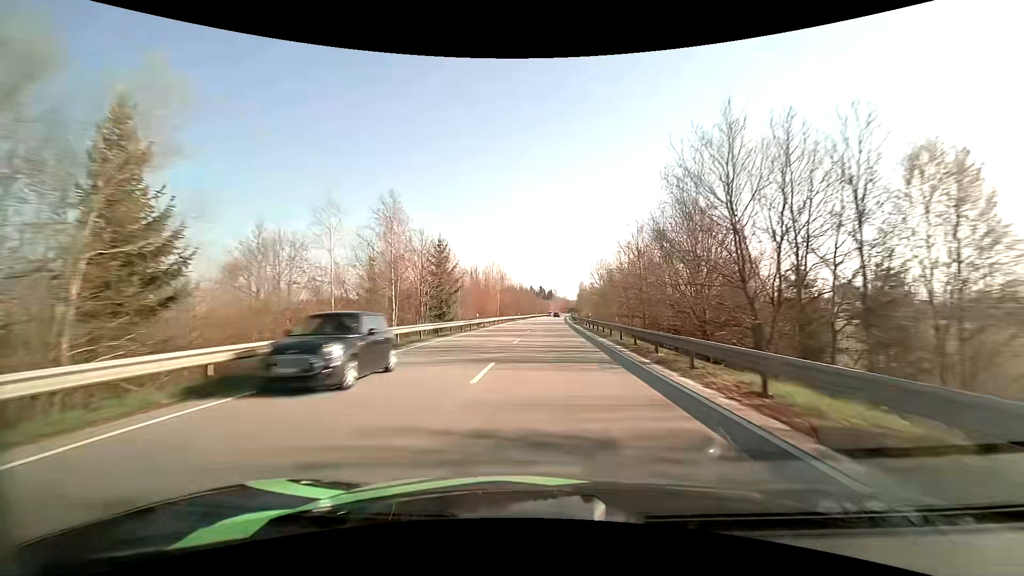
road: primary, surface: asphalt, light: Day
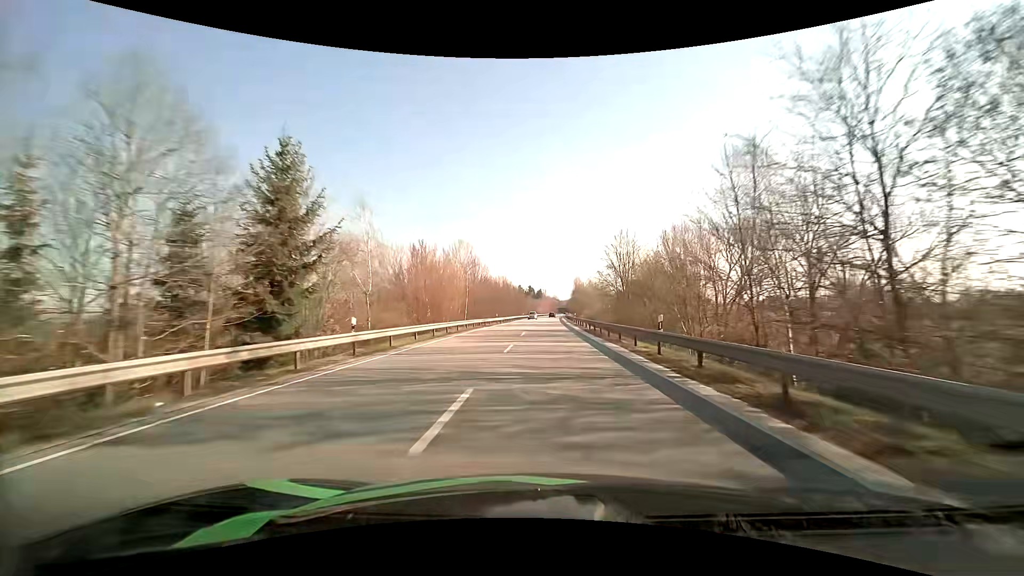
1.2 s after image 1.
(+0.2, +28.7) m; +1°
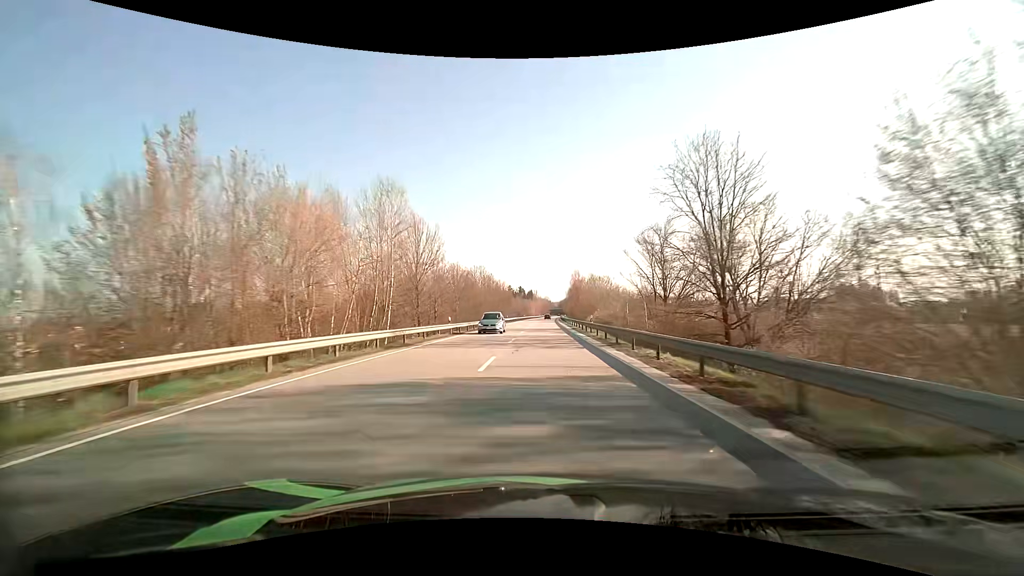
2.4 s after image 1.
(+0.3, +29.2) m; +1°
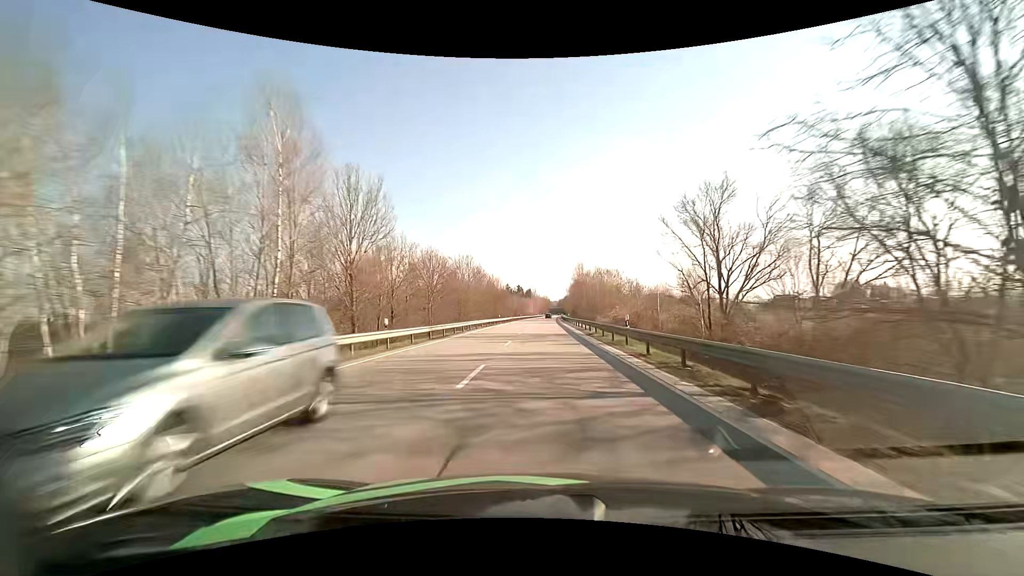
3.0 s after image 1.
(0.0, +14.8) m; 0°
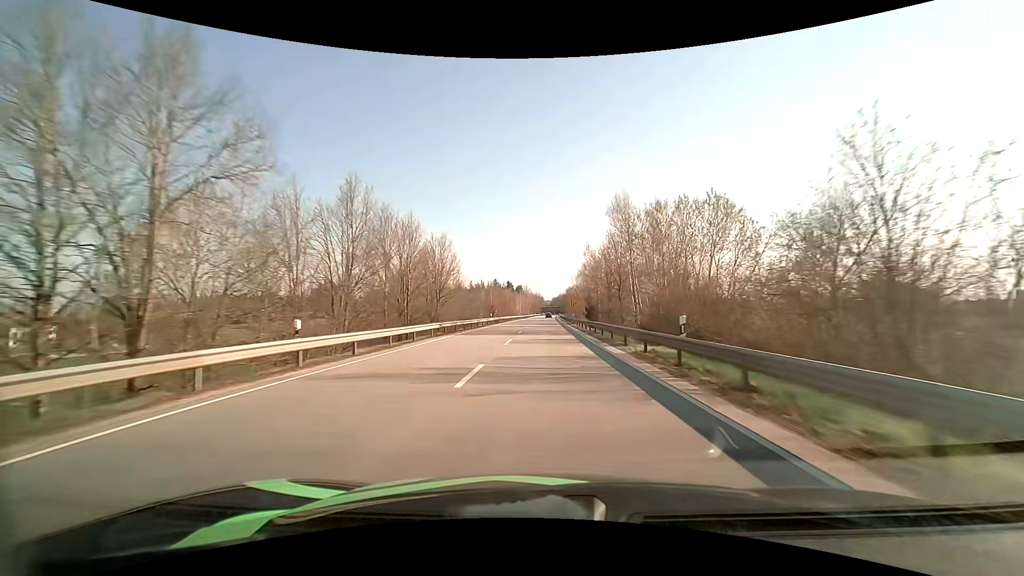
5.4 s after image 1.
(+0.5, +60.2) m; +1°
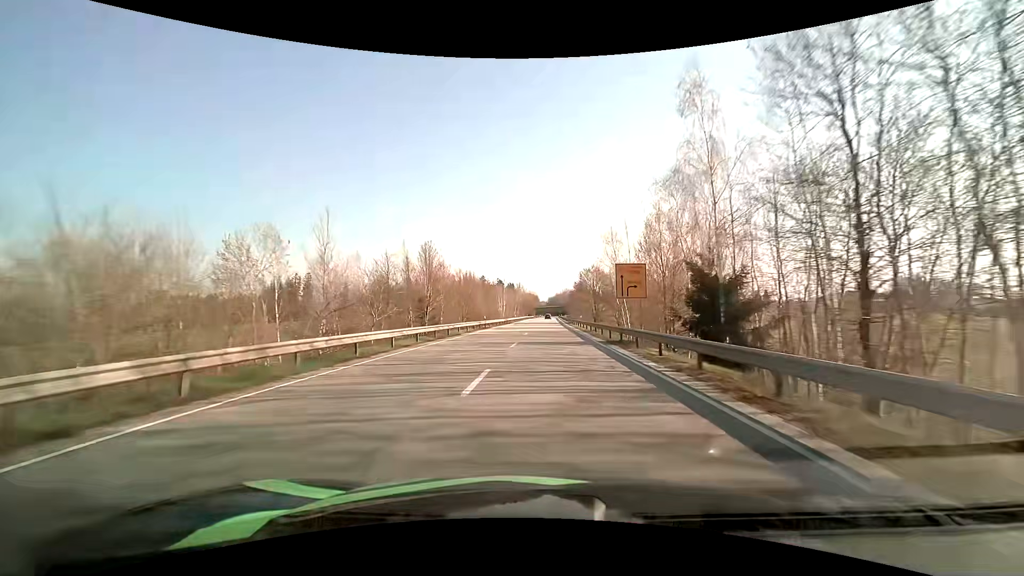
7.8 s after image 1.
(+0.5, +61.0) m; +1°
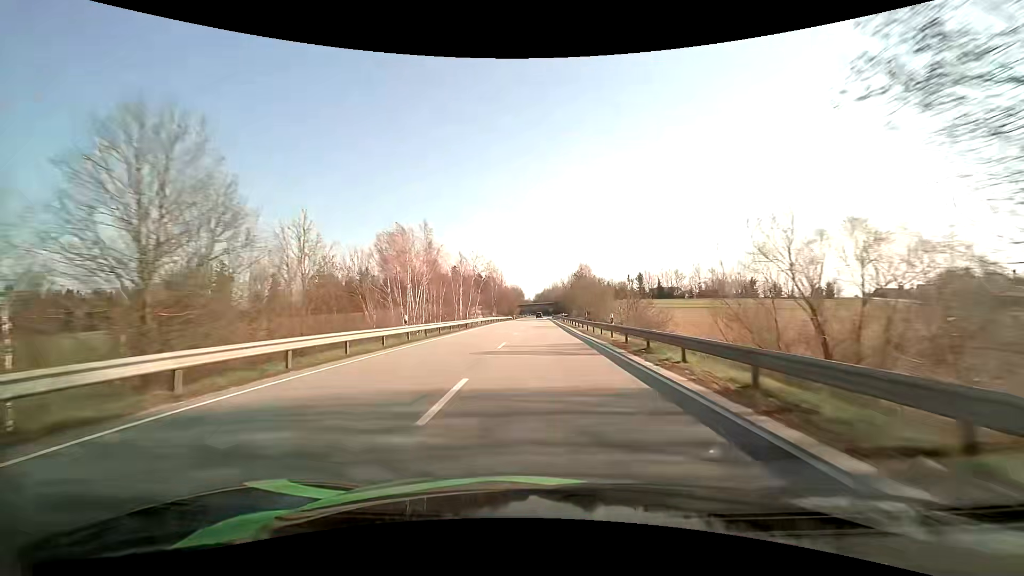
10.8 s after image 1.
(+1.0, +76.2) m; +2°
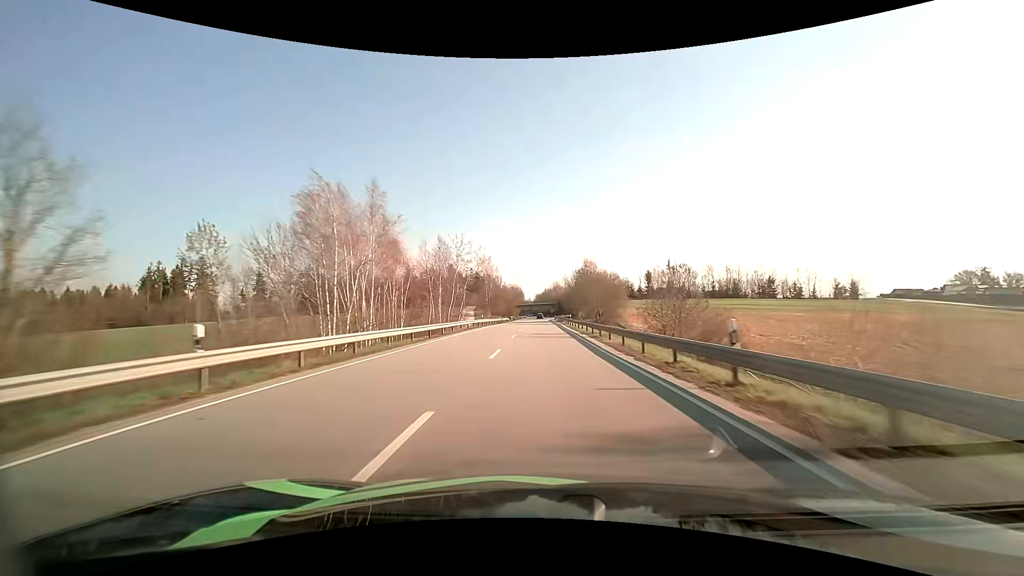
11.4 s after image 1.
(-0.1, +15.3) m; 0°
(0, +10) (0, +20) (0, +30) (0, +40) (0, +50) (0, +60) (0, +70) (0, +80) (0, +90) (0, +100) m
